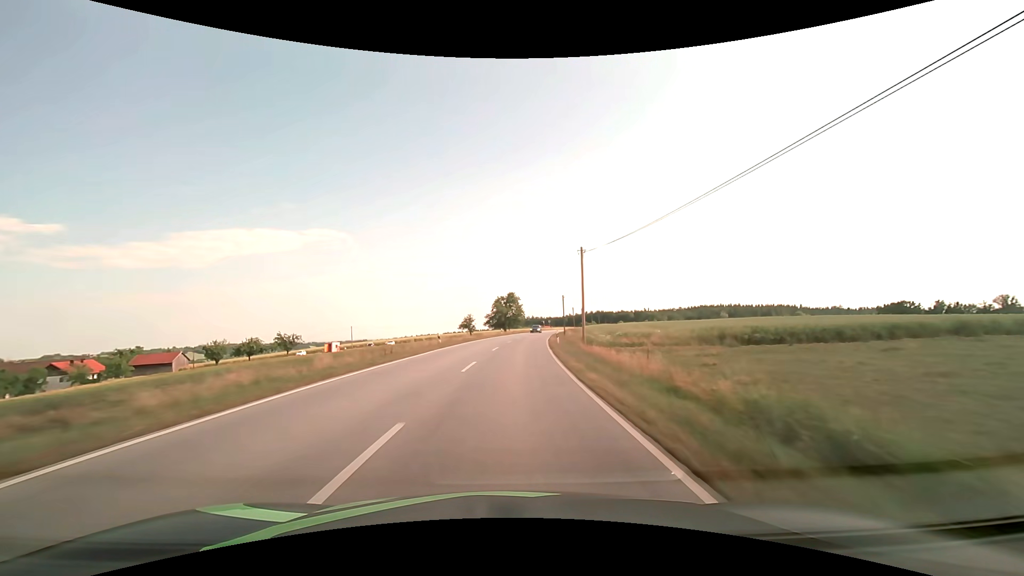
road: secondary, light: Day
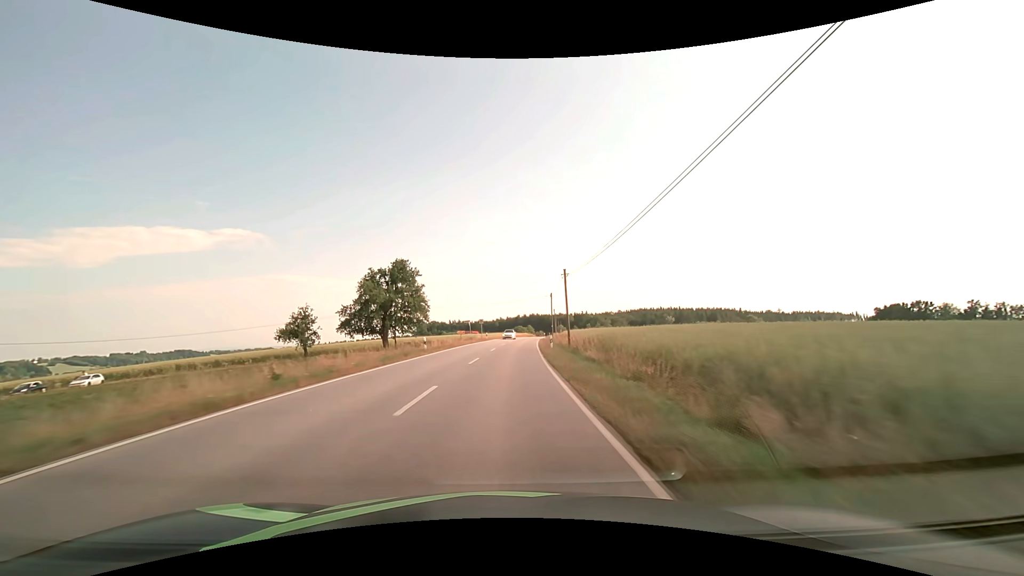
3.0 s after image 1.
(+6.4, +78.7) m; +8°
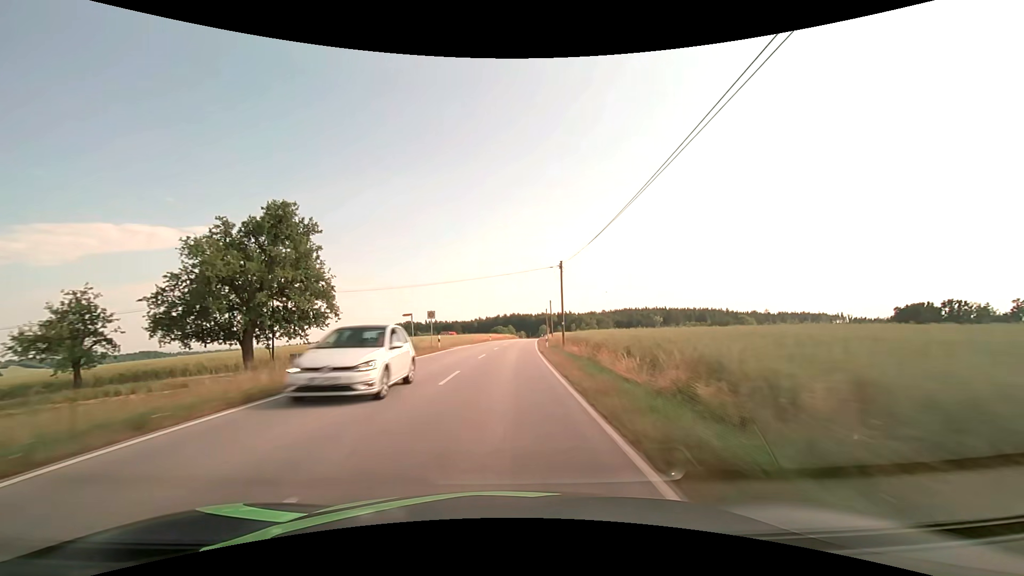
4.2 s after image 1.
(+0.7, +31.6) m; +2°
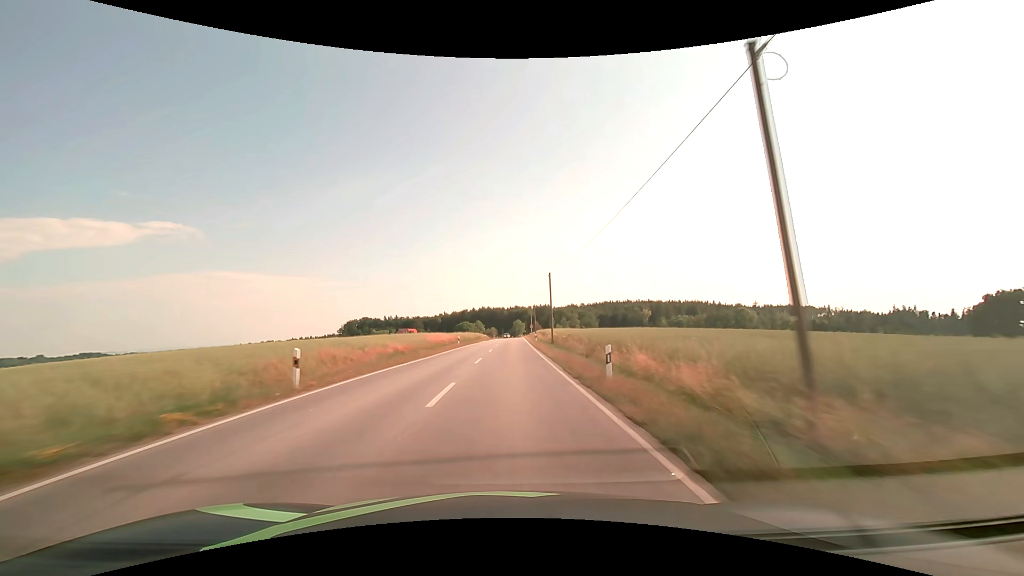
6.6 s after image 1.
(+1.9, +63.2) m; +3°
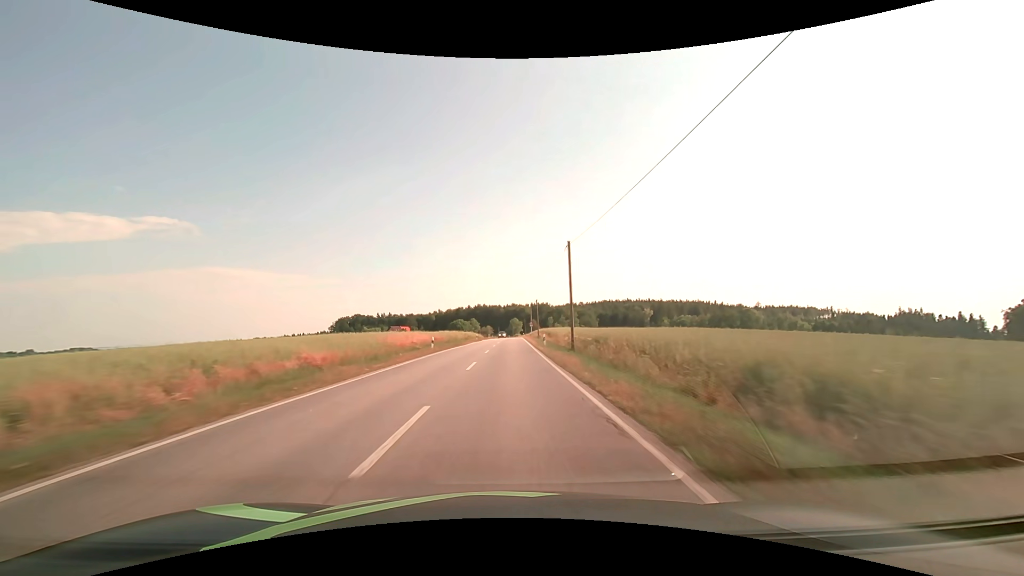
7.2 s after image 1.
(0.0, +15.9) m; 0°
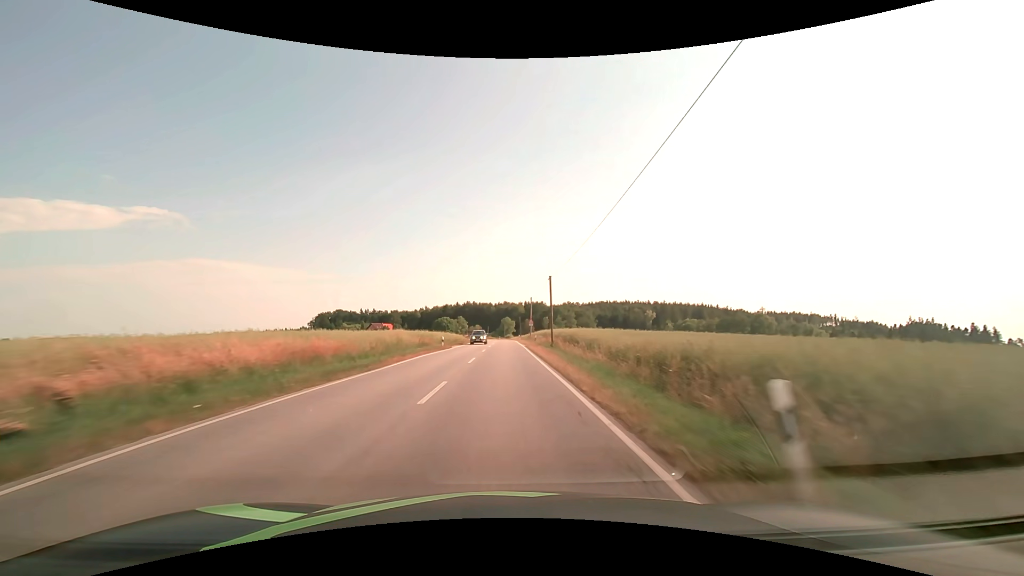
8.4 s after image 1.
(+0.3, +31.8) m; +1°
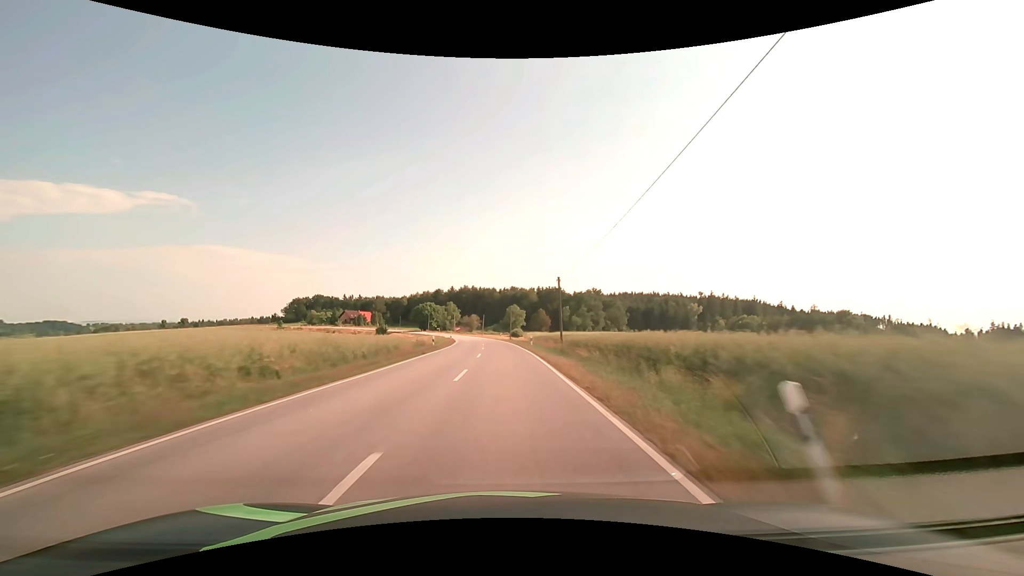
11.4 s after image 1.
(-0.3, +79.4) m; -1°
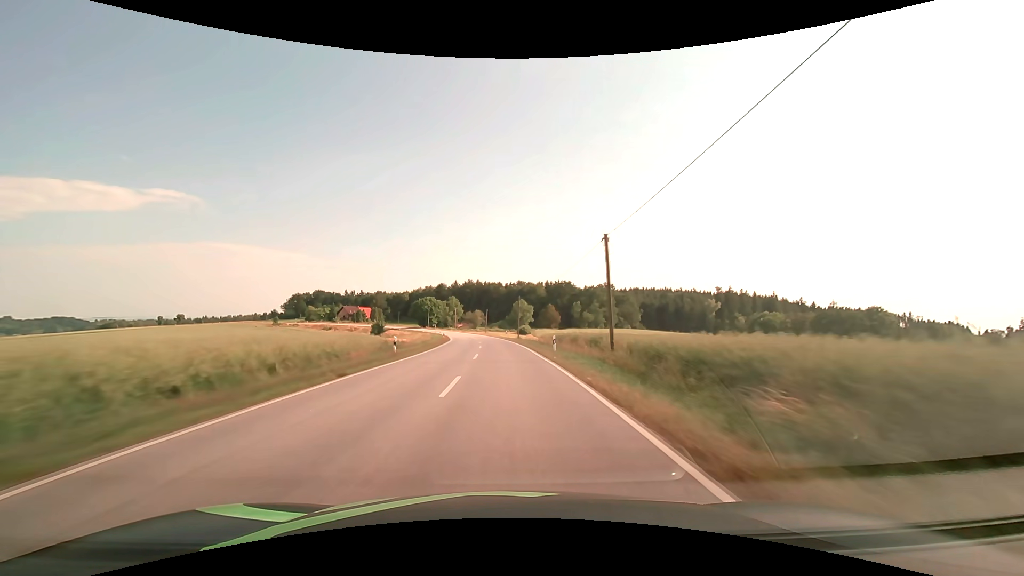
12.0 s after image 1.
(-0.1, +15.9) m; -1°
(0, +10) (0, +20) (0, +30) (-1, +40) (-1, +50) (-2, +60) (-3, +70) (-4, +80) (-6, +90) (-7, +100) m
